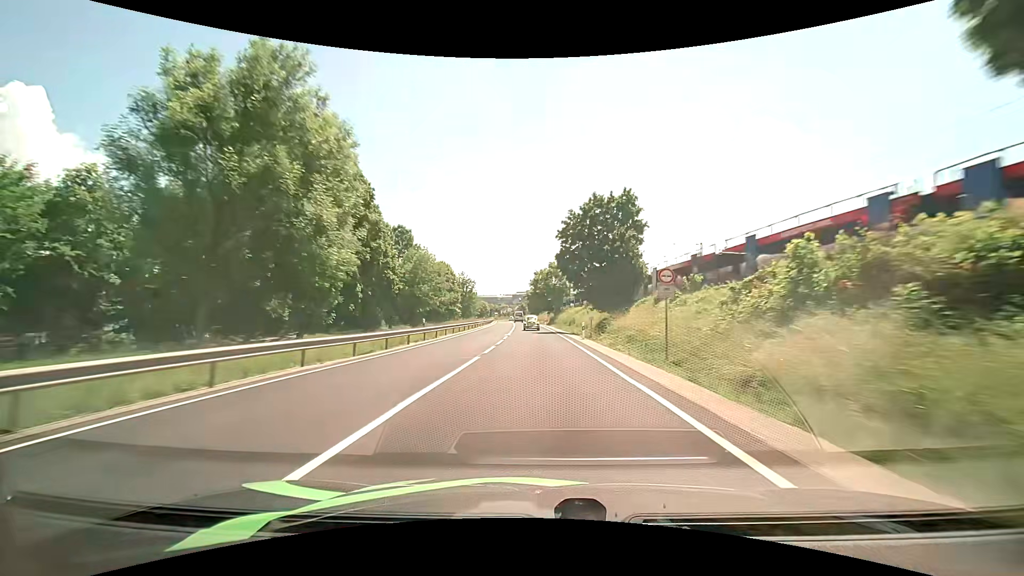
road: primary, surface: asphalt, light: Day
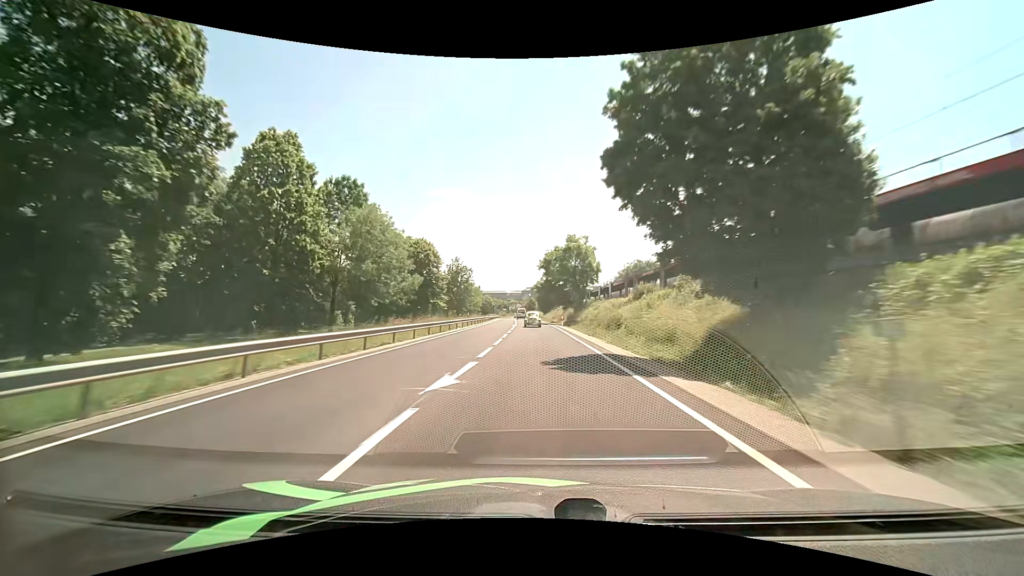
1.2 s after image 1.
(-0.2, +27.5) m; -1°
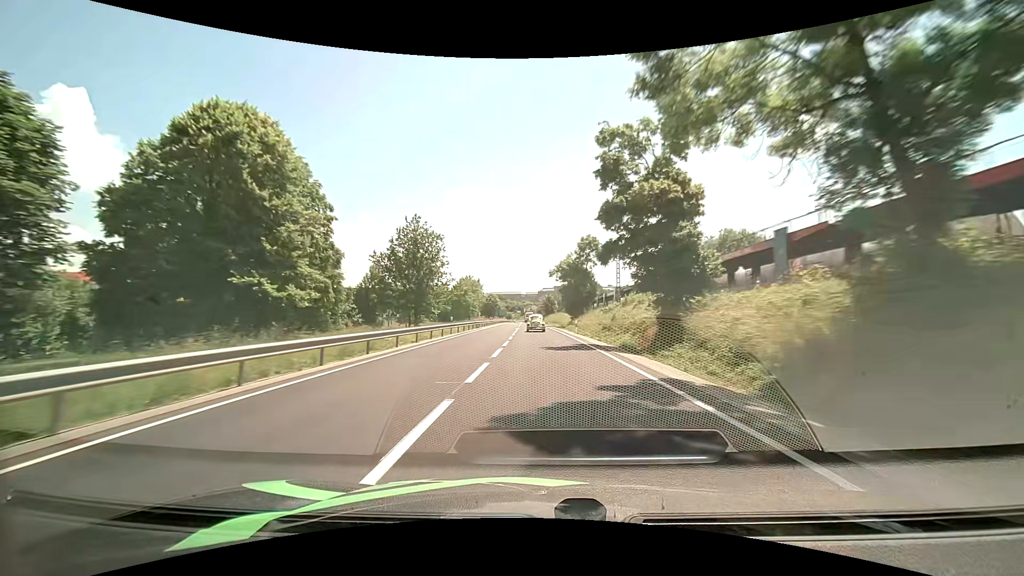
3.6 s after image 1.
(-1.3, +53.1) m; -2°
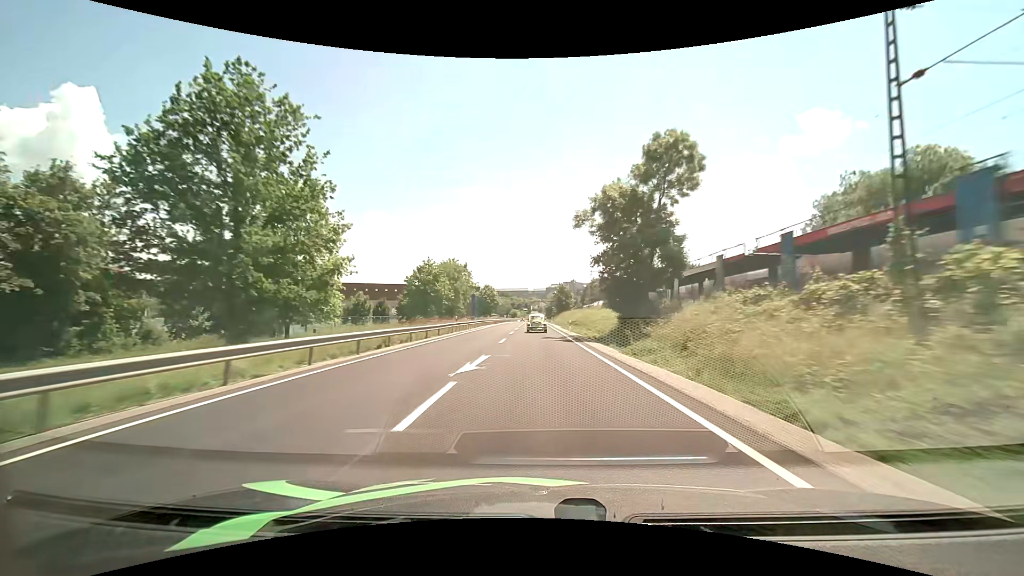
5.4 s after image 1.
(-0.2, +40.2) m; -1°
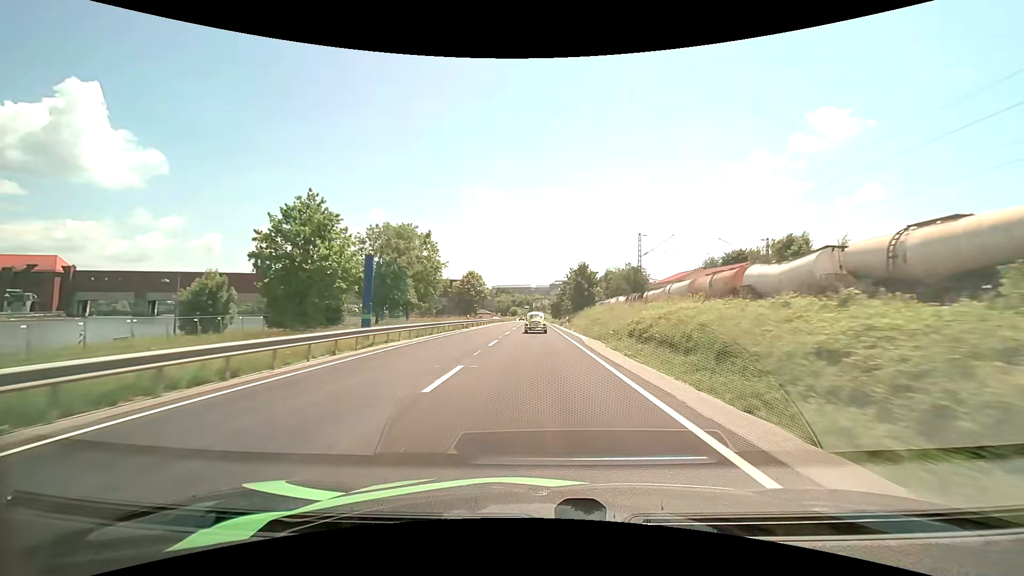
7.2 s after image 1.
(-0.3, +39.7) m; -1°
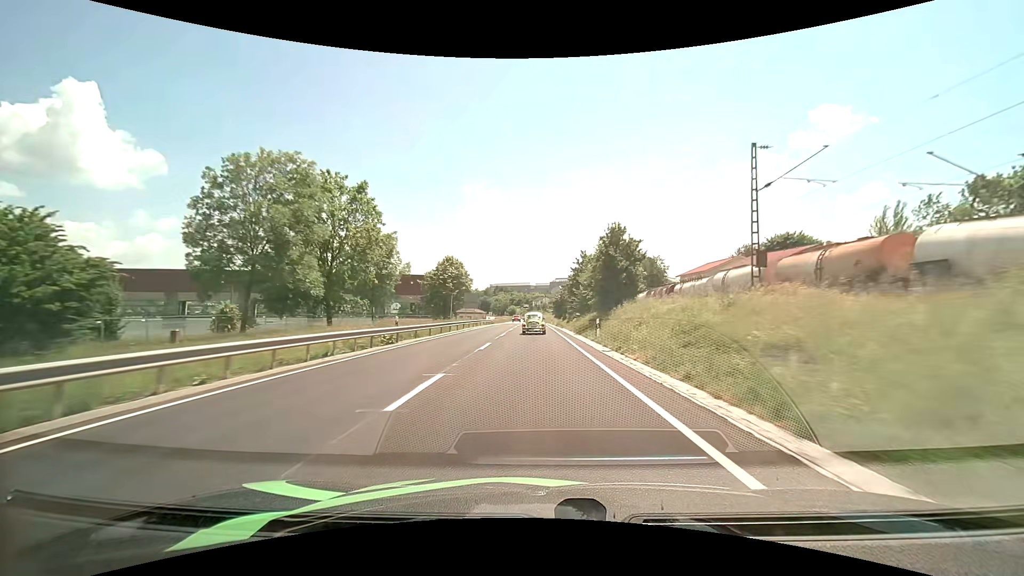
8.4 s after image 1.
(0.0, +25.9) m; 0°
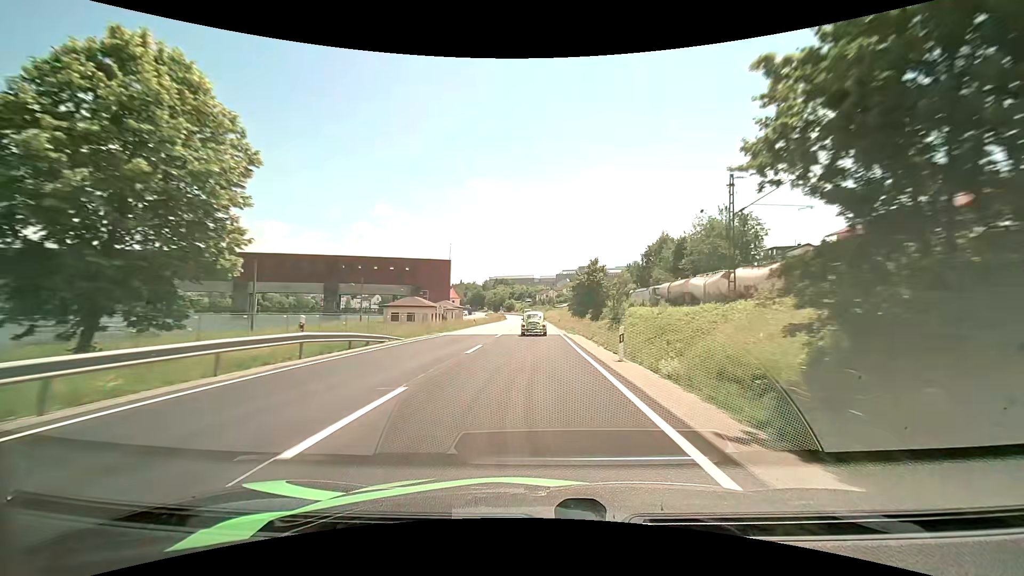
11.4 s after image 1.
(-0.1, +62.0) m; 0°
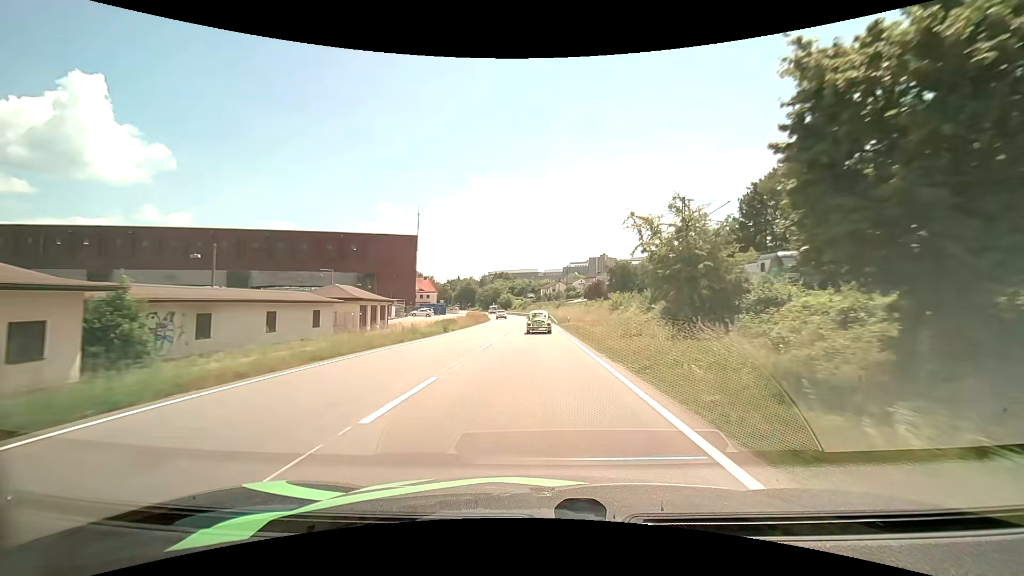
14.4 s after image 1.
(-0.1, +58.6) m; -1°
(0, +10) (0, +20) (0, +30) (0, +40) (0, +50) (-1, +60) (-1, +70) (-2, +80) (-2, +90) (-3, +100) m
